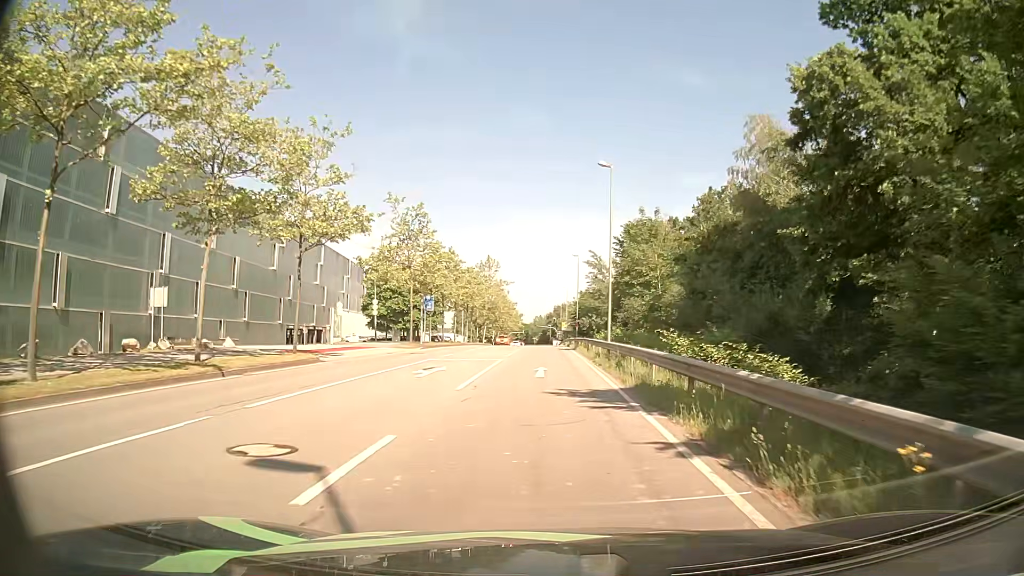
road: secondary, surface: asphalt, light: Day
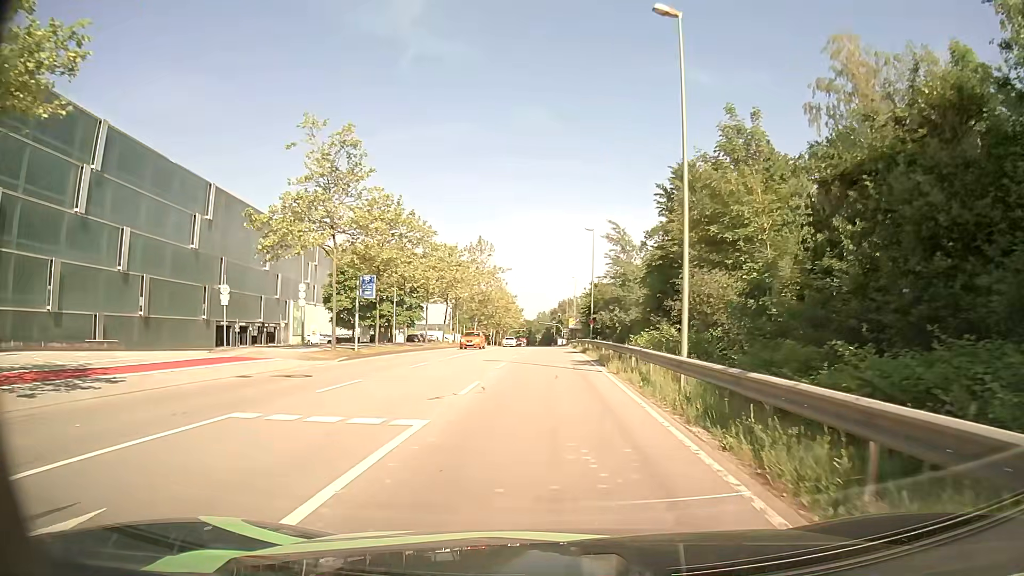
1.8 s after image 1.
(0.0, +18.6) m; 0°
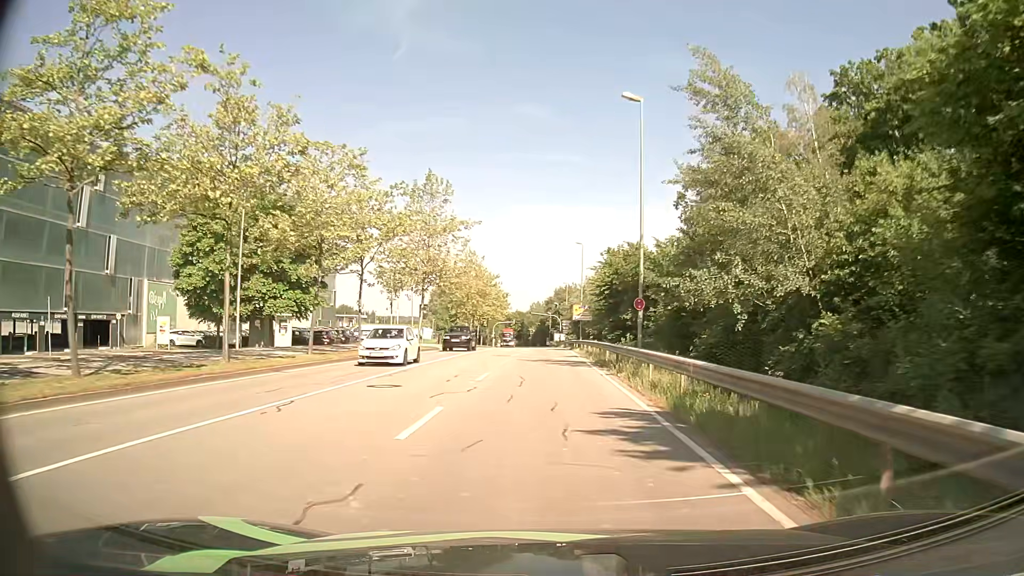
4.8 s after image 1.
(+0.3, +32.7) m; 0°
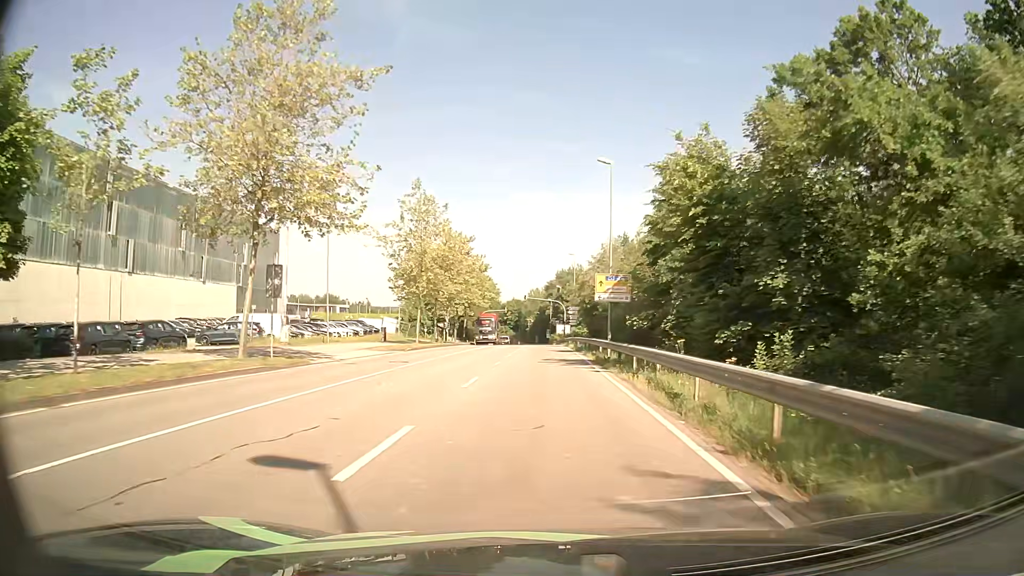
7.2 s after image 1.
(+0.3, +29.7) m; 0°
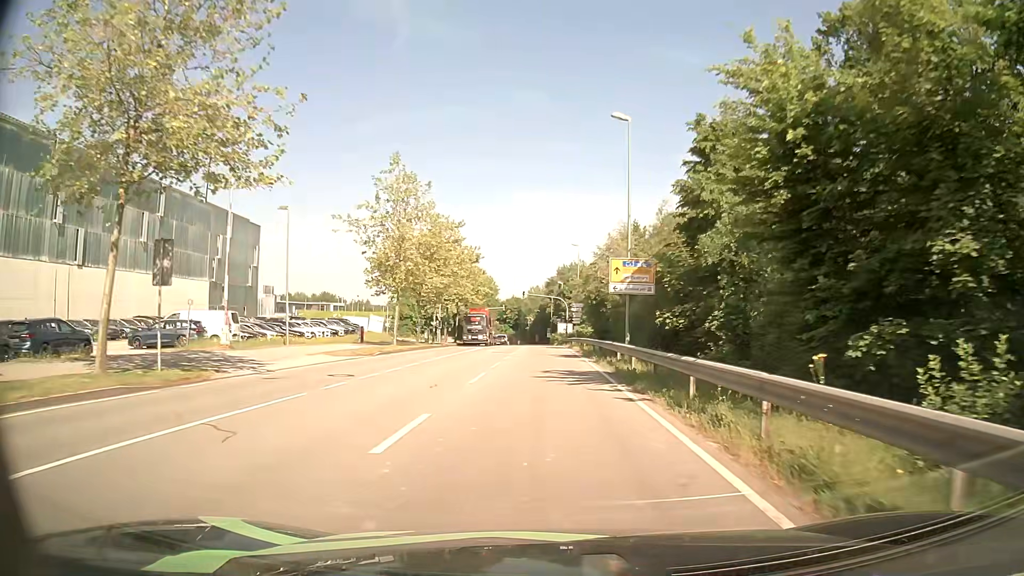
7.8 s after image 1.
(+0.1, +7.6) m; 0°
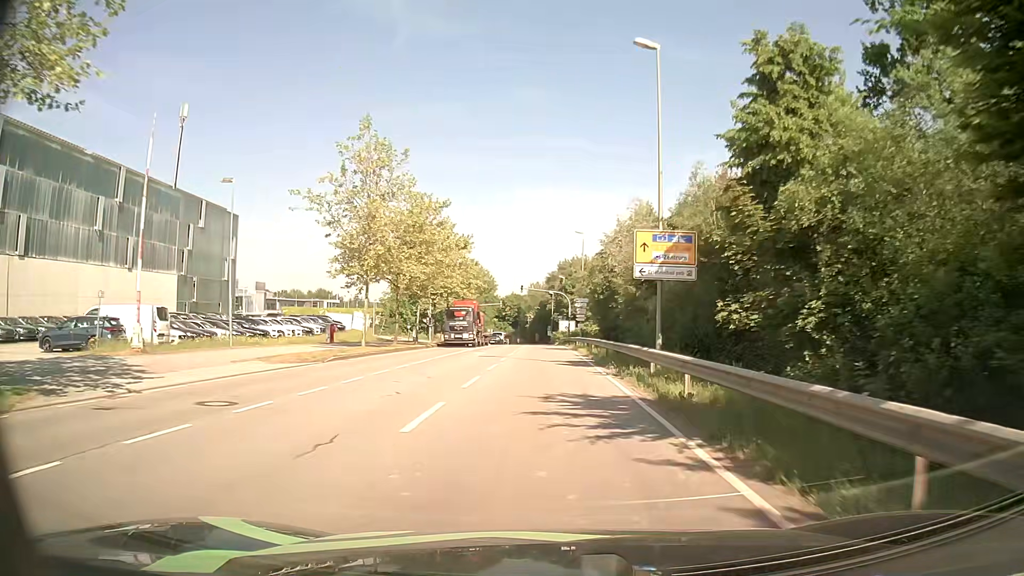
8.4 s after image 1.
(0.0, +7.5) m; 0°
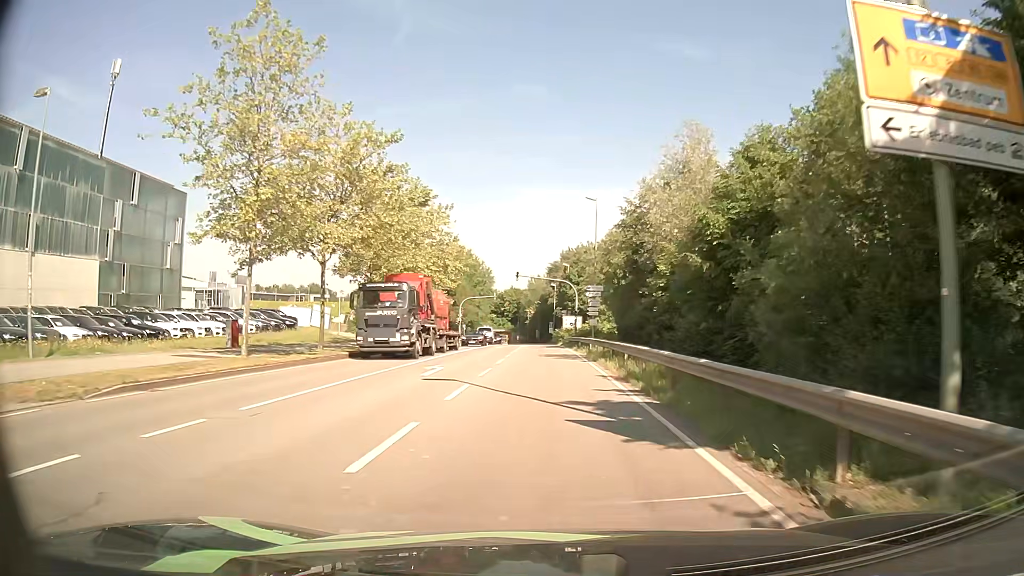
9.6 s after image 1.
(0.0, +14.6) m; 0°
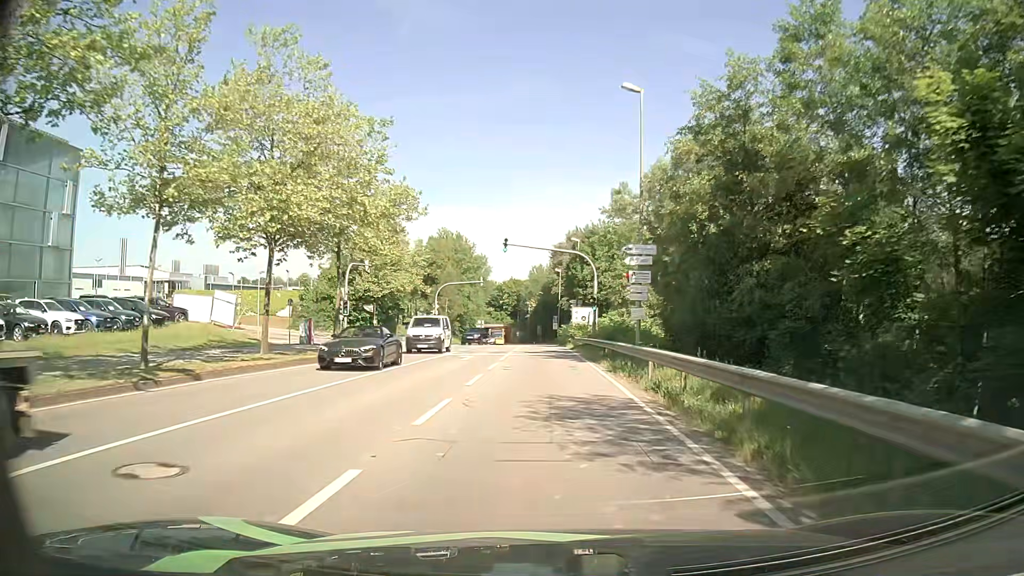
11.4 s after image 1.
(-0.1, +21.0) m; 0°
(0, +10) (0, +20) (0, +30) (-1, +40) (-1, +50) (-1, +60) (-1, +70) (-2, +80) (-2, +90) (-3, +100) m
